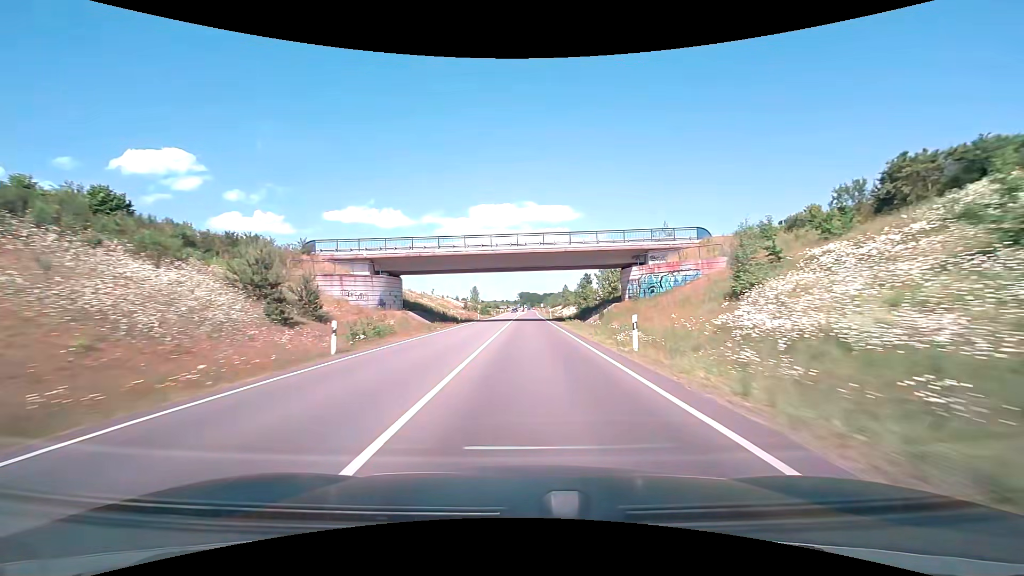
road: trunk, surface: asphalt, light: Day
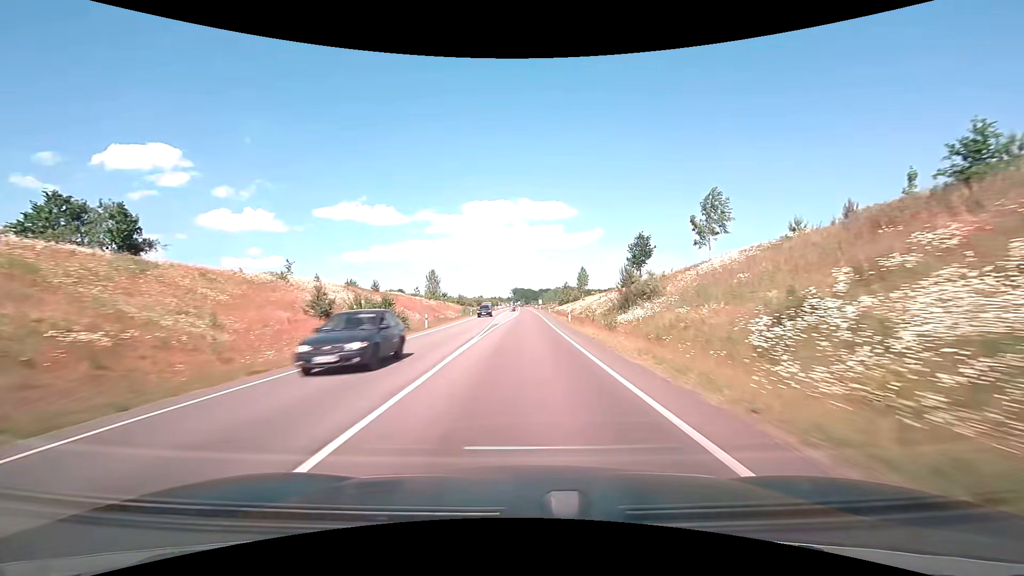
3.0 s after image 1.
(+0.4, +74.5) m; +1°
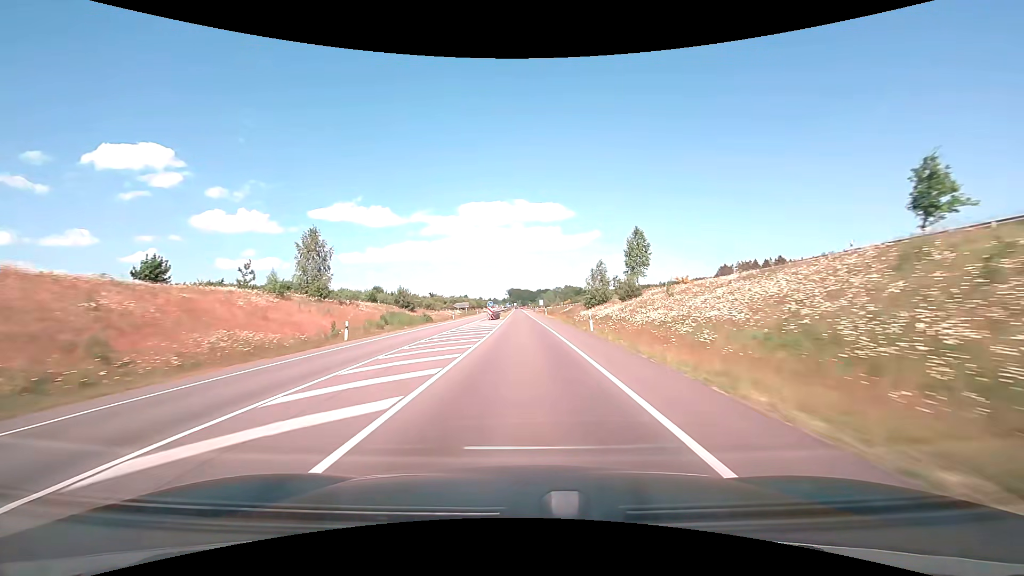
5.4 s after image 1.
(+0.2, +61.3) m; 0°
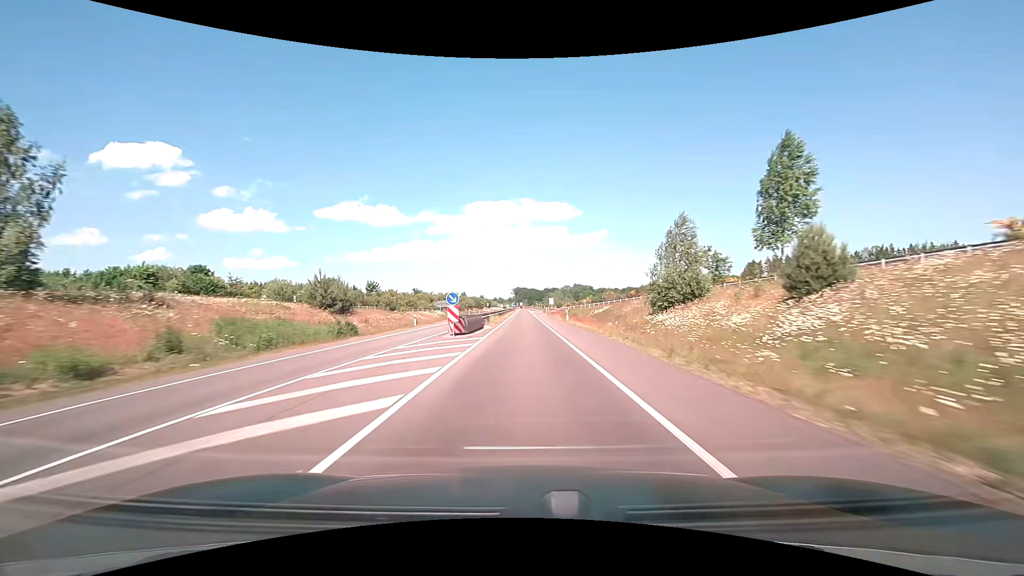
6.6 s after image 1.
(-0.2, +31.1) m; -1°
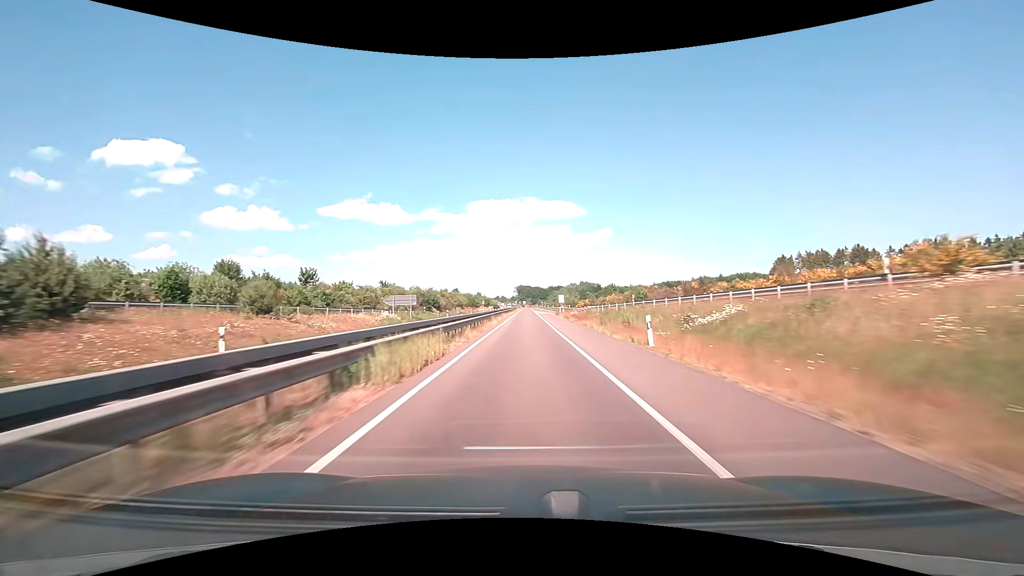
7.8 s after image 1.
(-0.1, +31.0) m; 0°
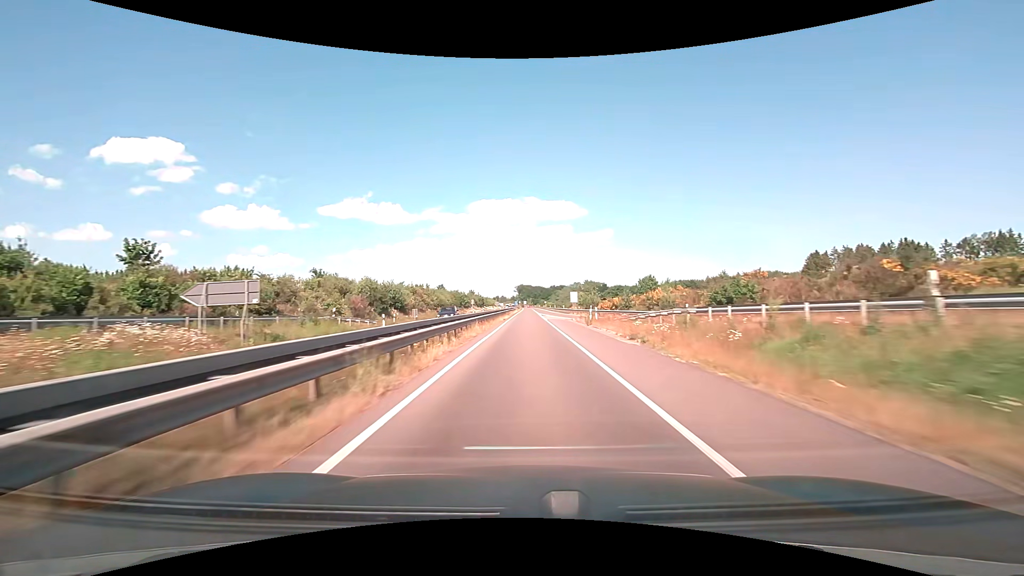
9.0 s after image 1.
(0.0, +30.8) m; 0°
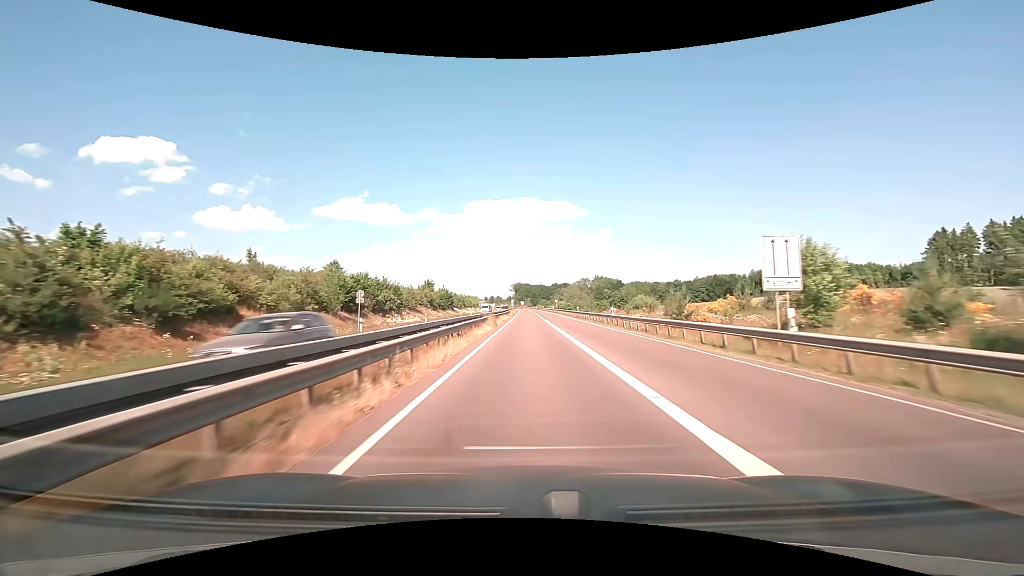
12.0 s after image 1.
(+0.2, +75.9) m; 0°
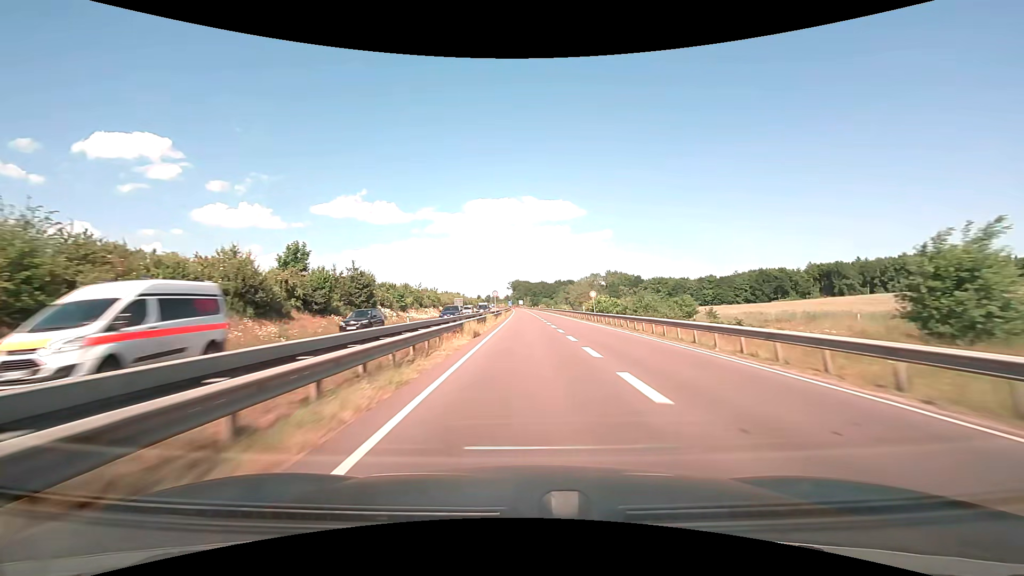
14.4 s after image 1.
(+0.1, +60.1) m; 0°
(0, +10) (0, +20) (0, +30) (0, +40) (0, +50) (0, +60) (0, +70) (0, +80) (0, +90) (-1, +100) m
